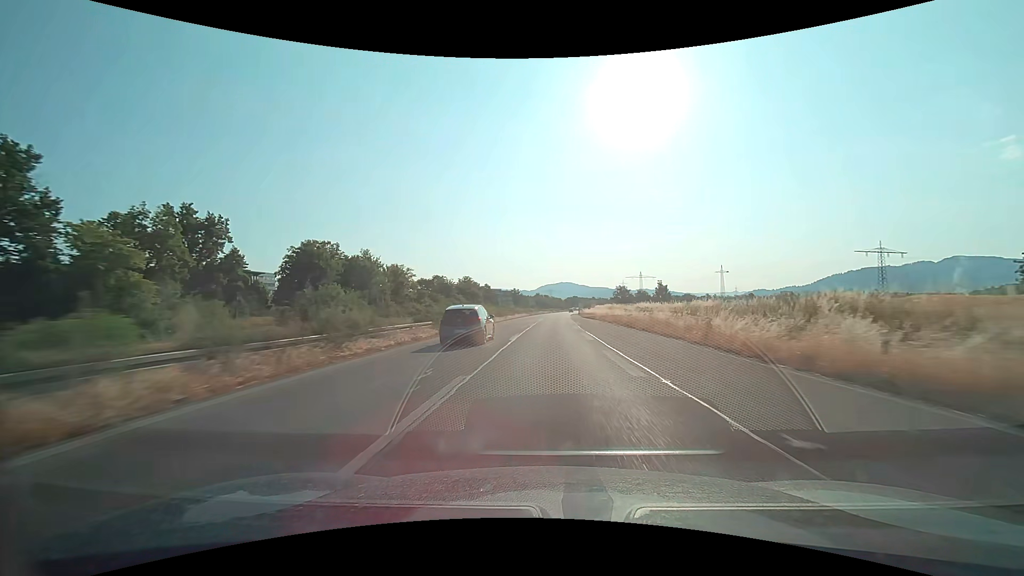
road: trunk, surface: asphalt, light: Day
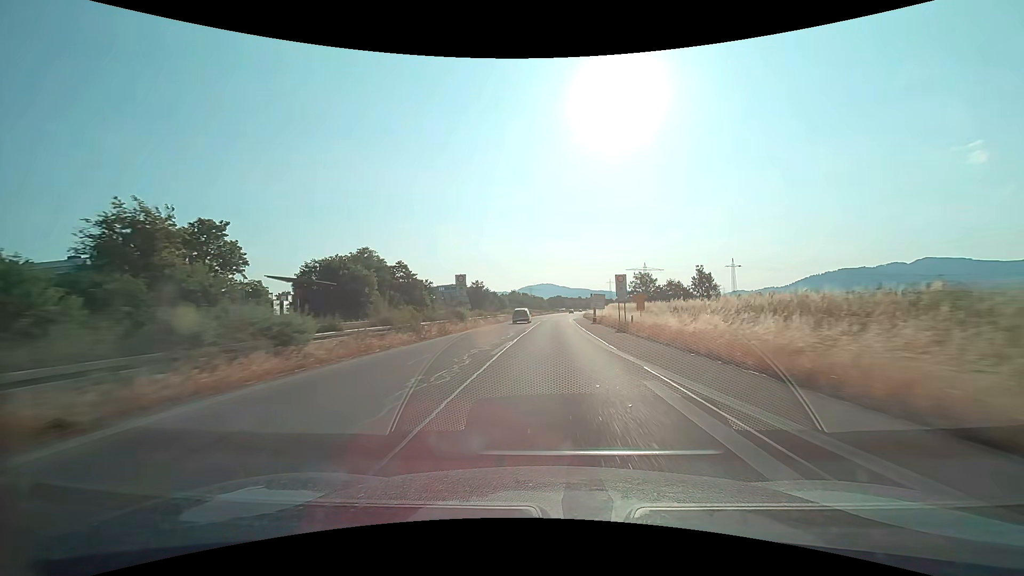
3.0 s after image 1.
(+1.6, +79.1) m; +2°
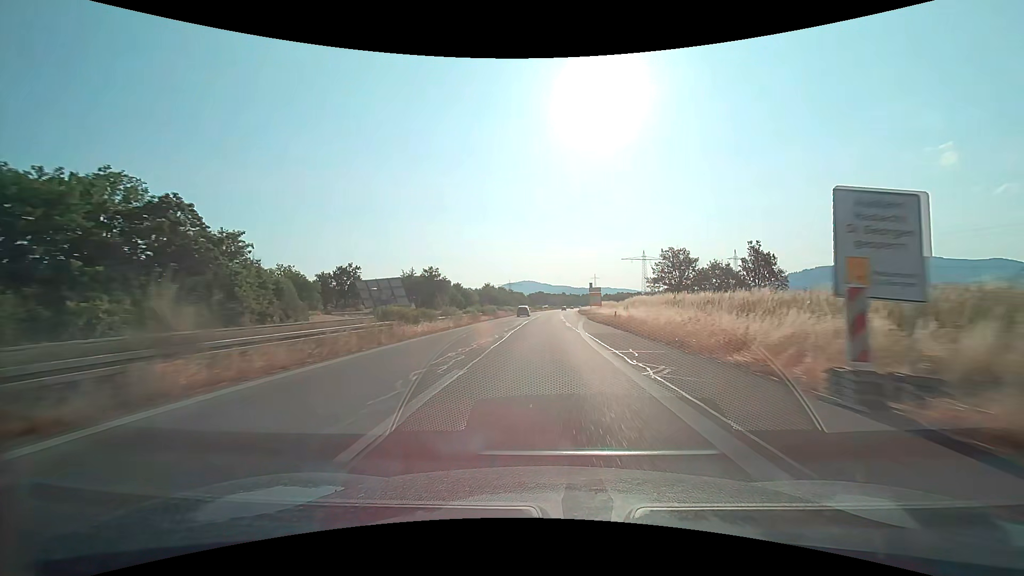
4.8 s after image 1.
(+0.7, +46.5) m; +2°
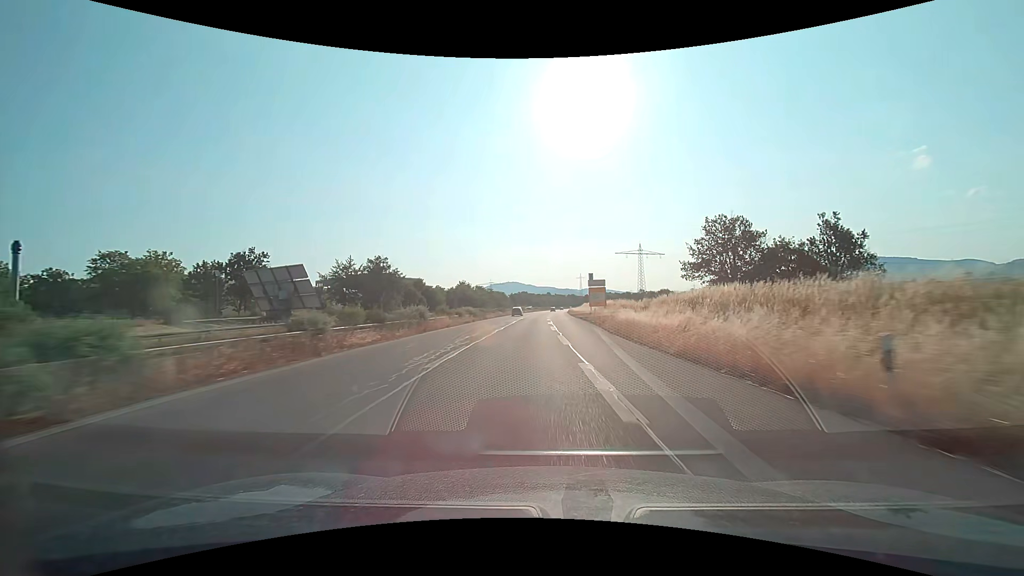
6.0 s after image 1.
(+0.5, +29.1) m; +2°
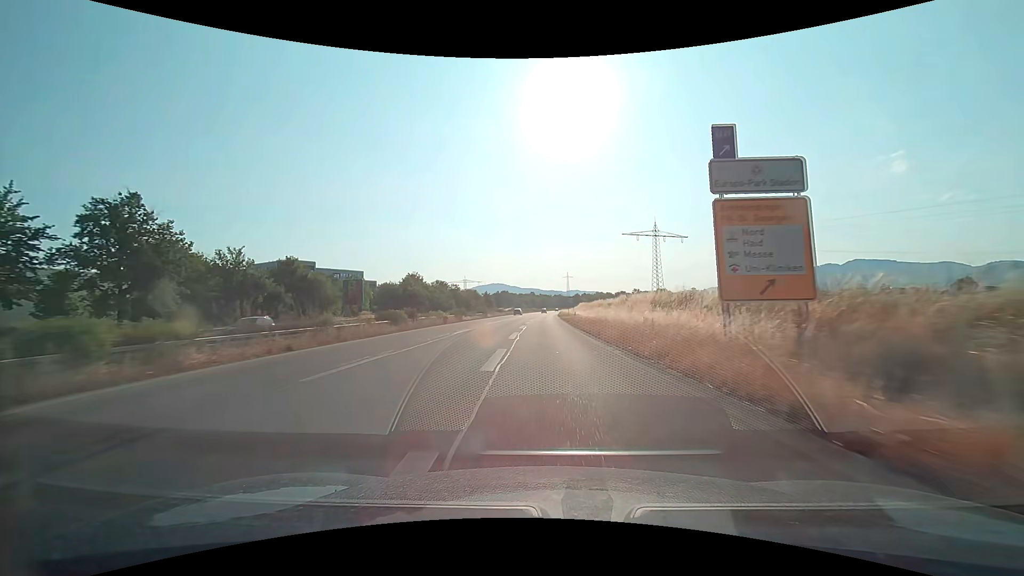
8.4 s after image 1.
(+1.4, +55.6) m; +2°
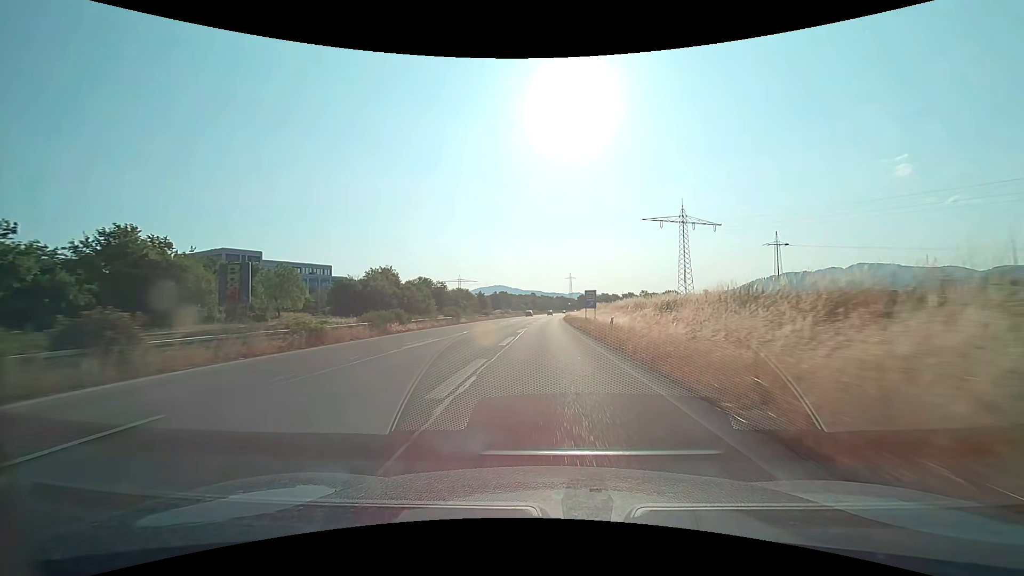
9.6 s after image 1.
(0.0, +27.5) m; 0°
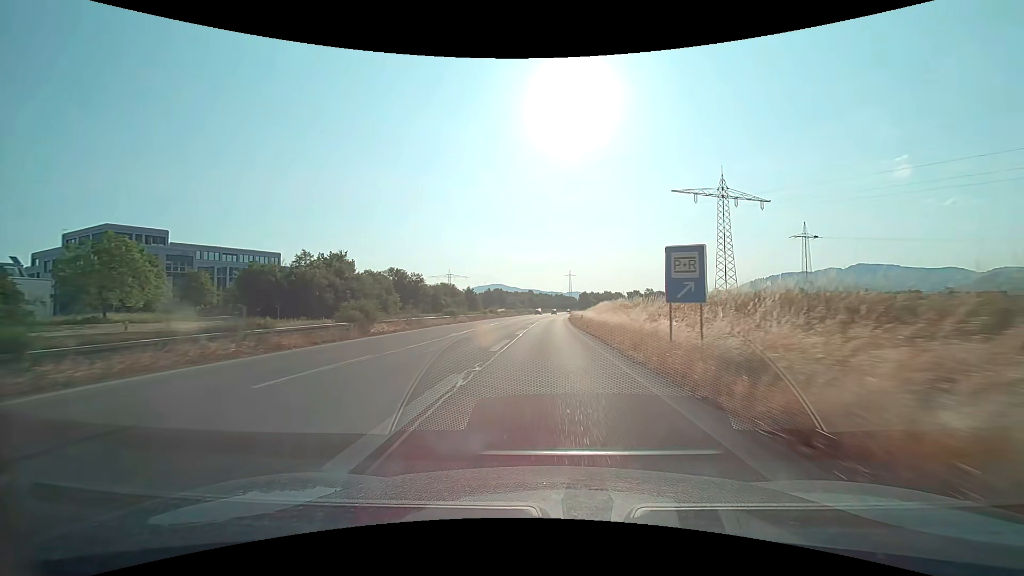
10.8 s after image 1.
(0.0, +27.8) m; 0°
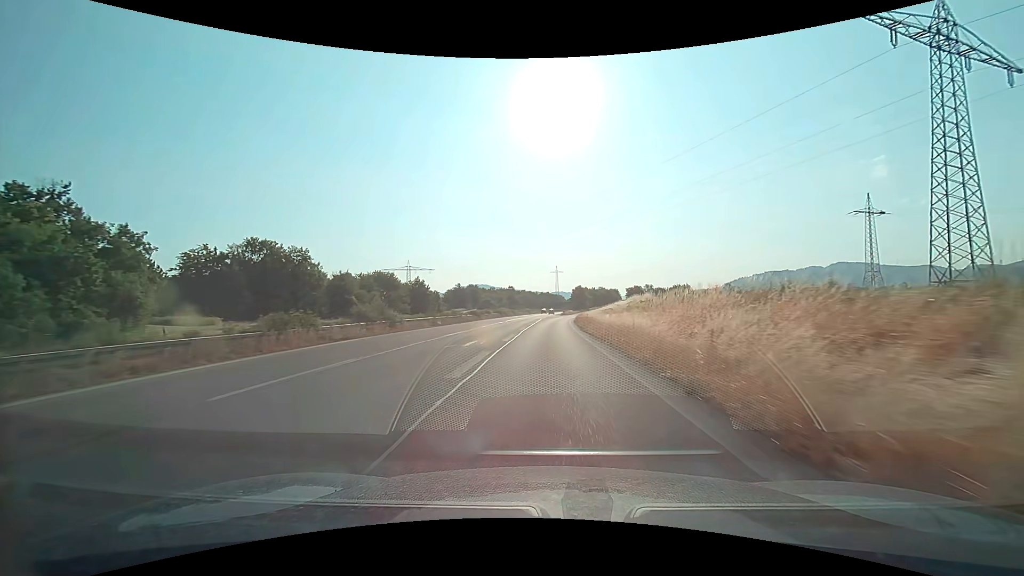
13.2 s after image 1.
(+0.5, +55.1) m; +1°
(0, +10) (0, +20) (0, +30) (+1, +40) (+1, +50) (+2, +60) (+2, +70) (+3, +80) (+4, +90) (+5, +100) m
